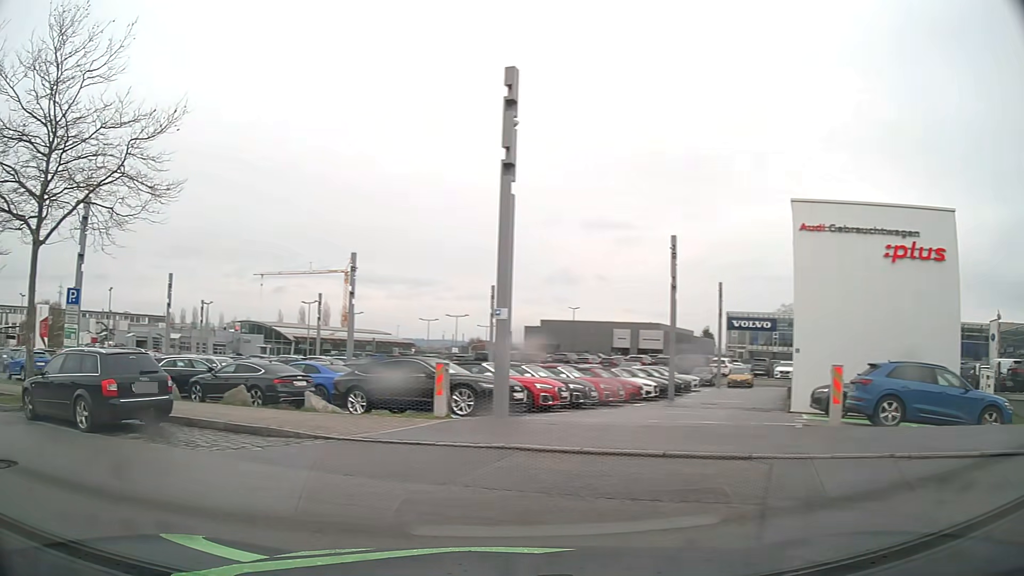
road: residential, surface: asphalt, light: Day
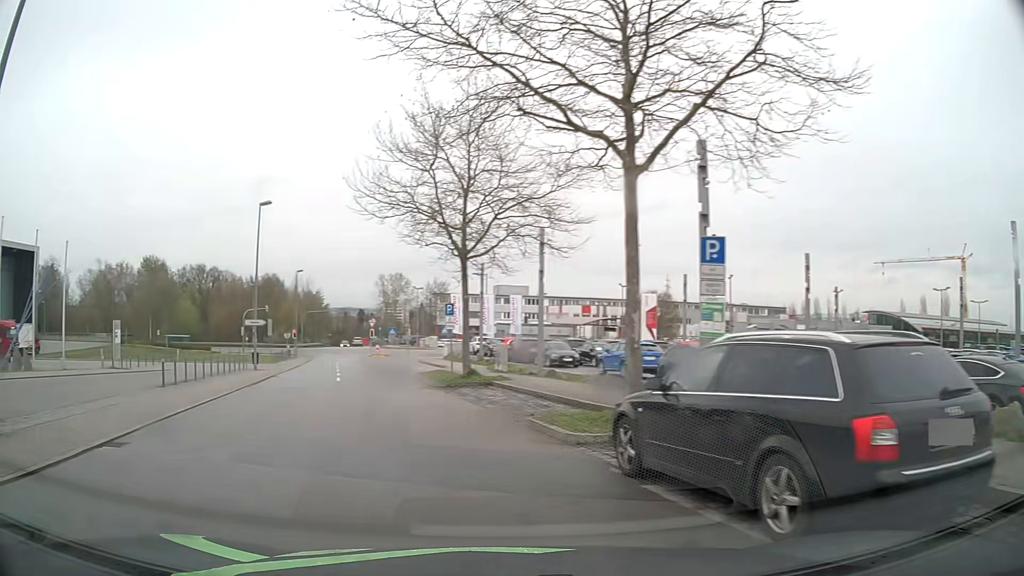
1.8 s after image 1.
(-3.5, +6.5) m; -54°
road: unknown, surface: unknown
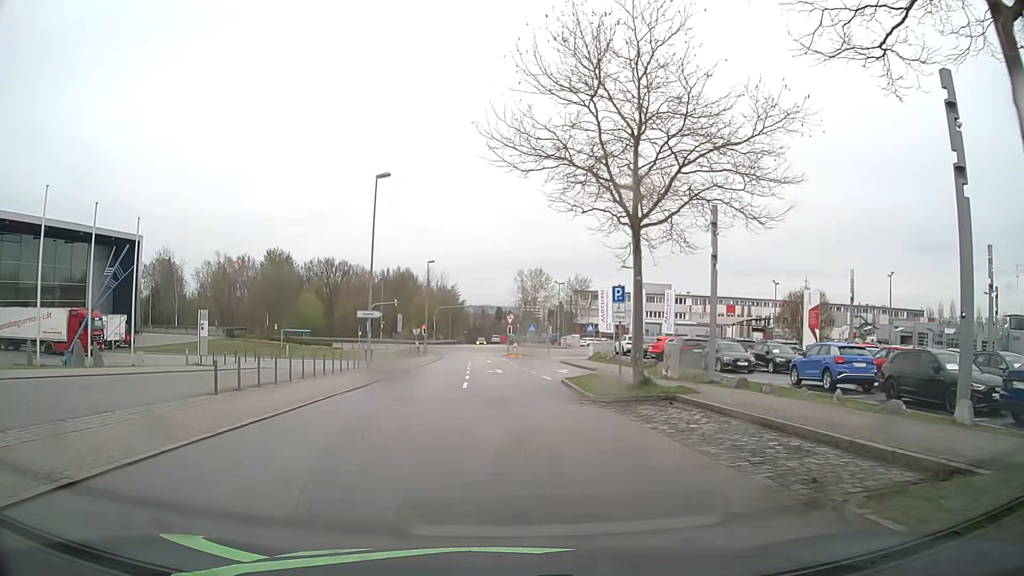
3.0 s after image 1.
(-0.9, +6.5) m; -12°
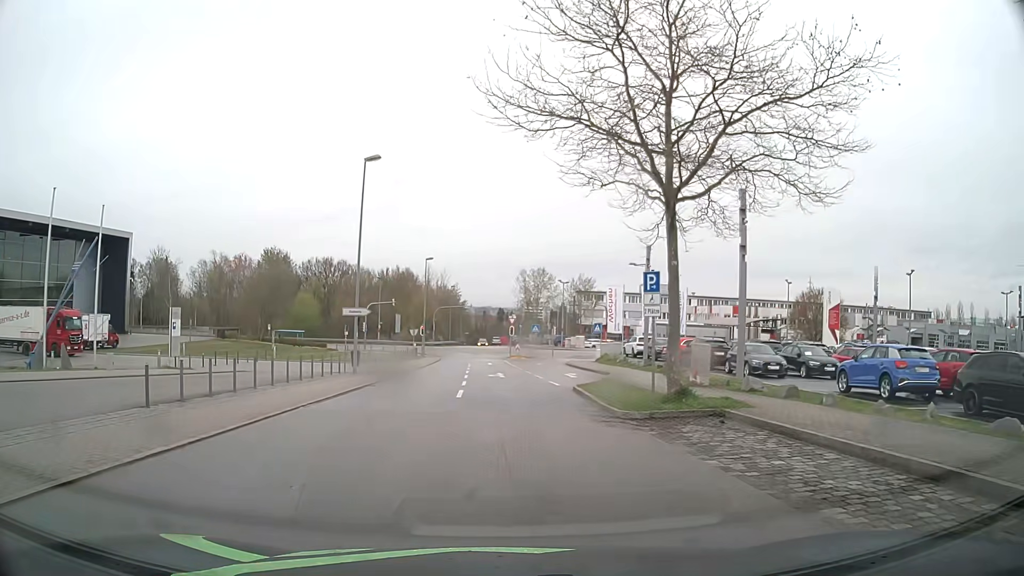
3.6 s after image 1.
(0.0, +3.7) m; -1°
(0, +10) (0, +20) (0, +30) (0, +40) (0, +50) (-1, +60) (-1, +70) (-2, +80) (-5, +89) (-13, +95) m
